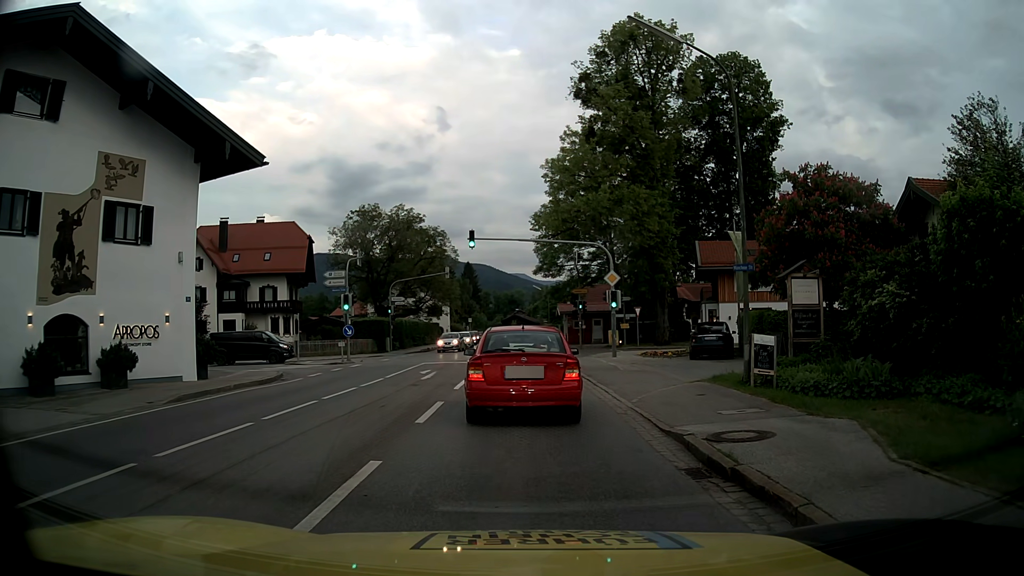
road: primary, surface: asphalt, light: Day
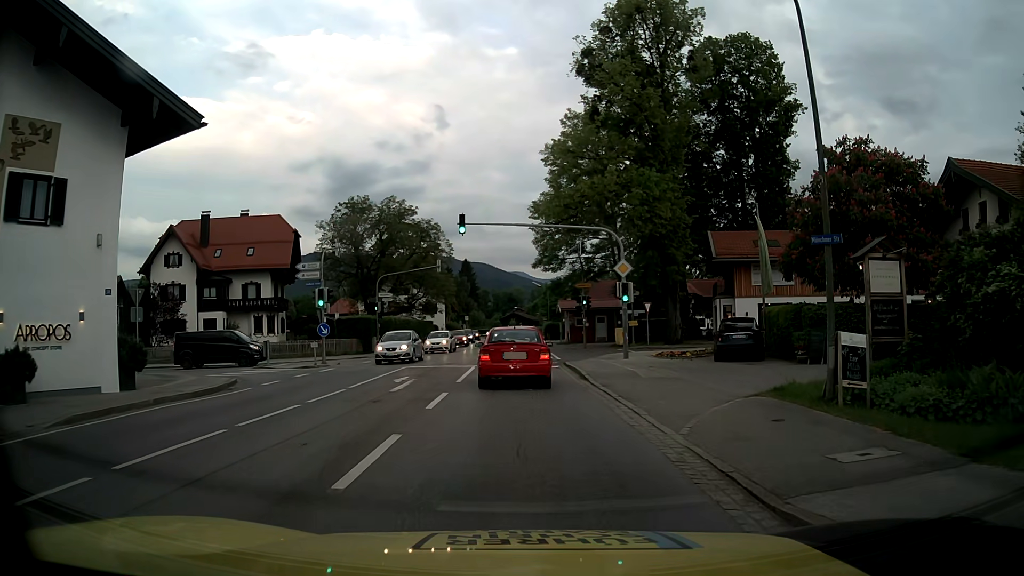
(0.0, +4.5) m; 0°
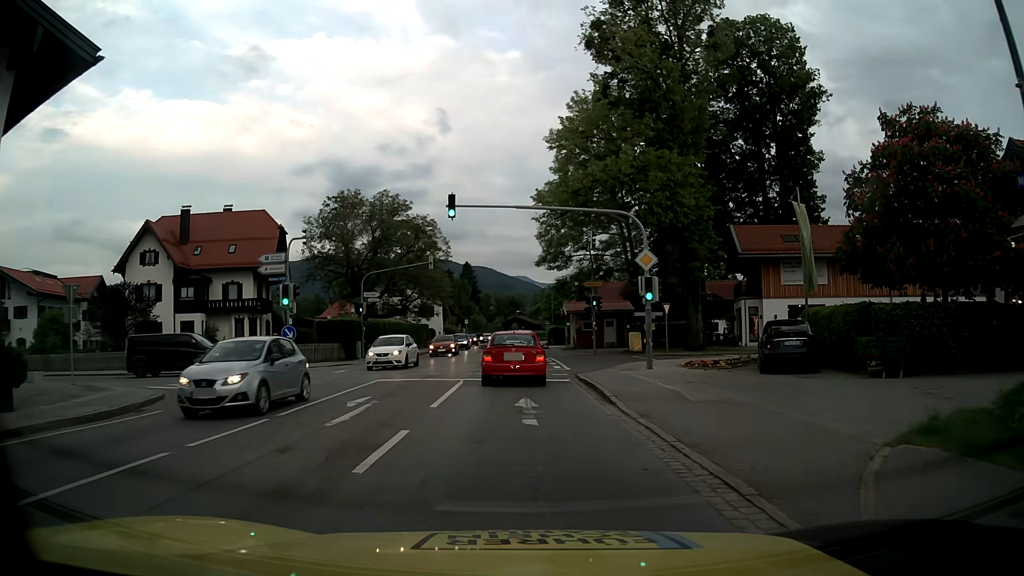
(0.0, +5.3) m; -1°
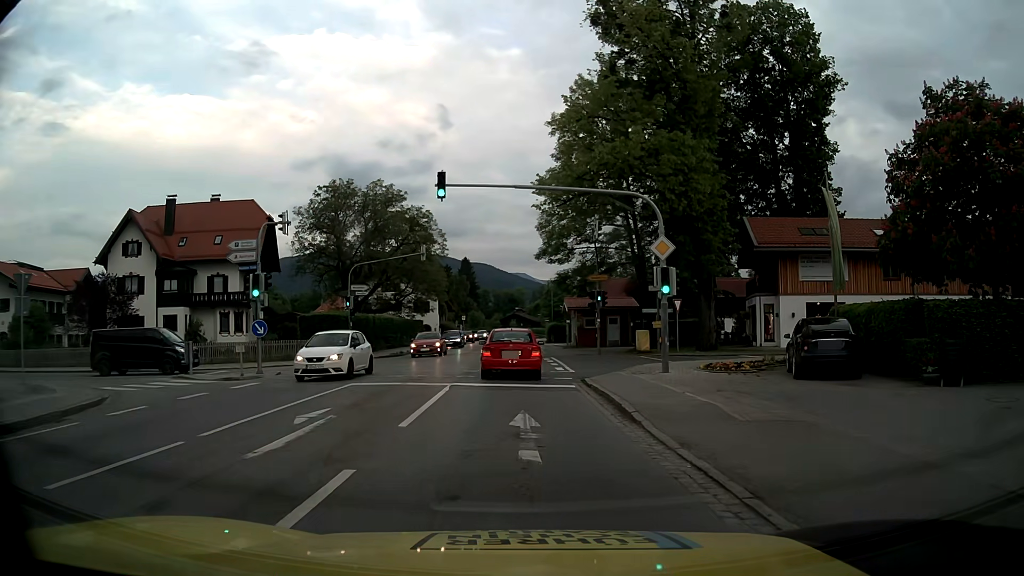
(0.0, +3.1) m; 0°
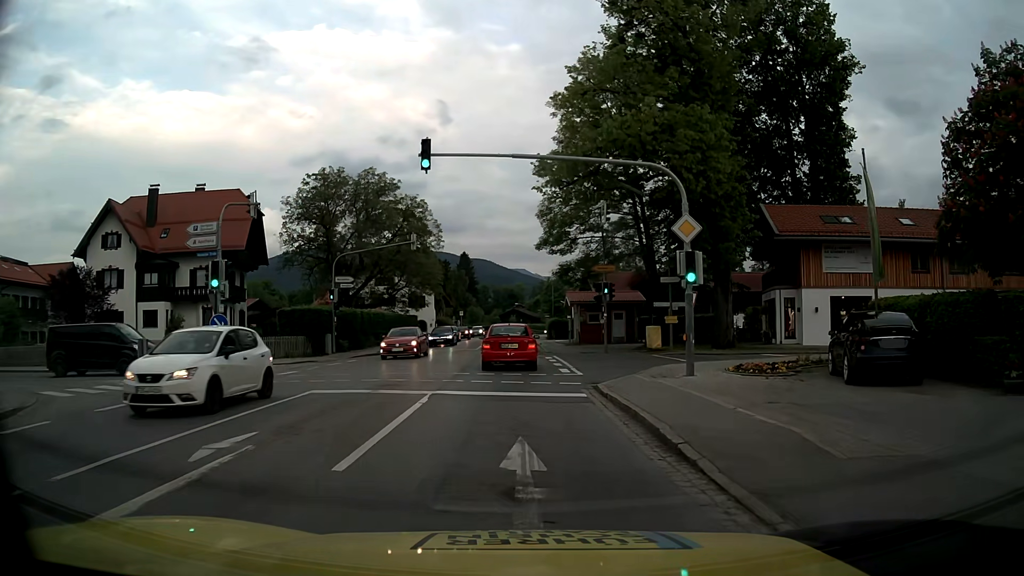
(0.0, +3.4) m; +1°
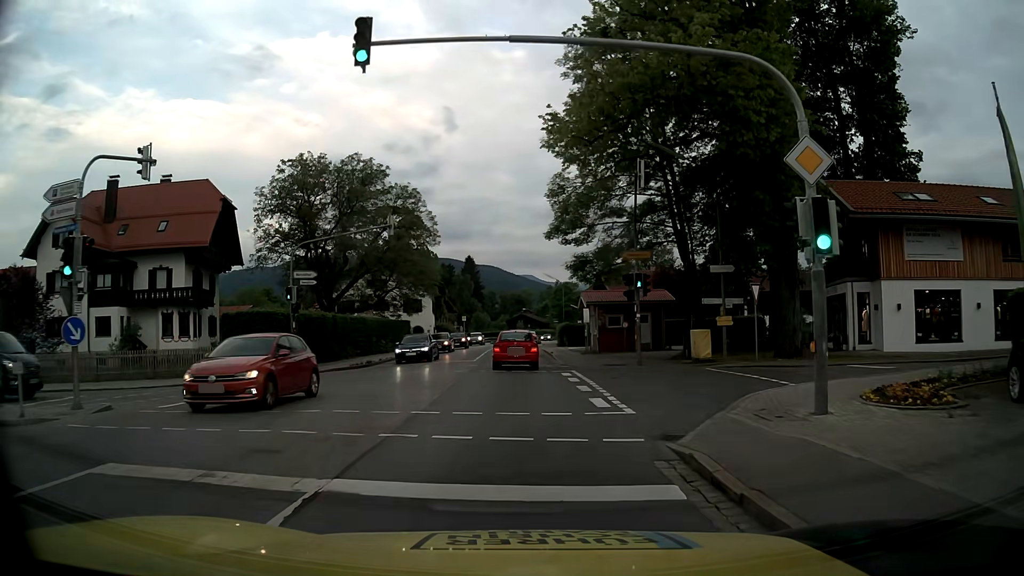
(0.0, +8.1) m; 0°
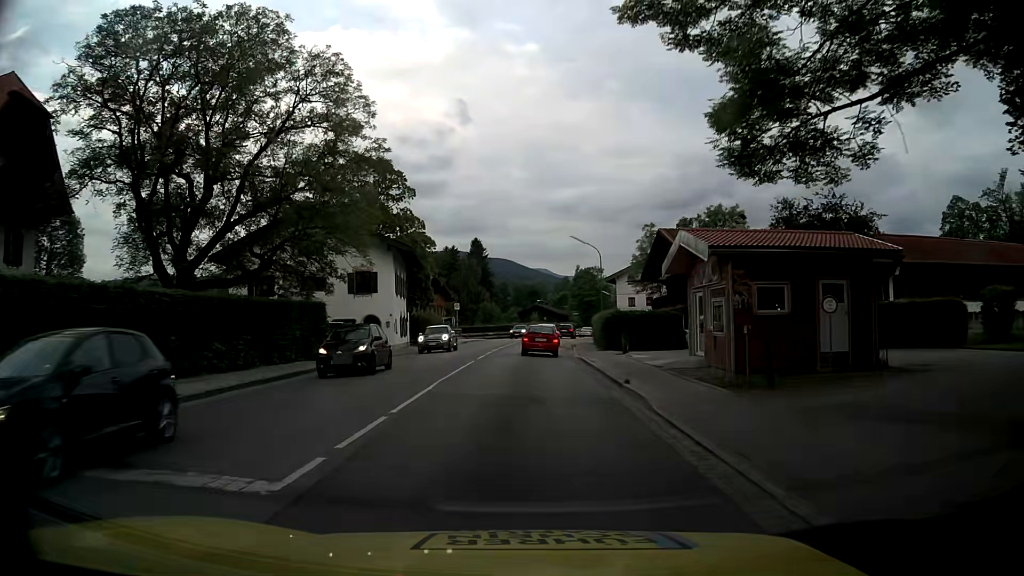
(-0.5, +27.4) m; -1°
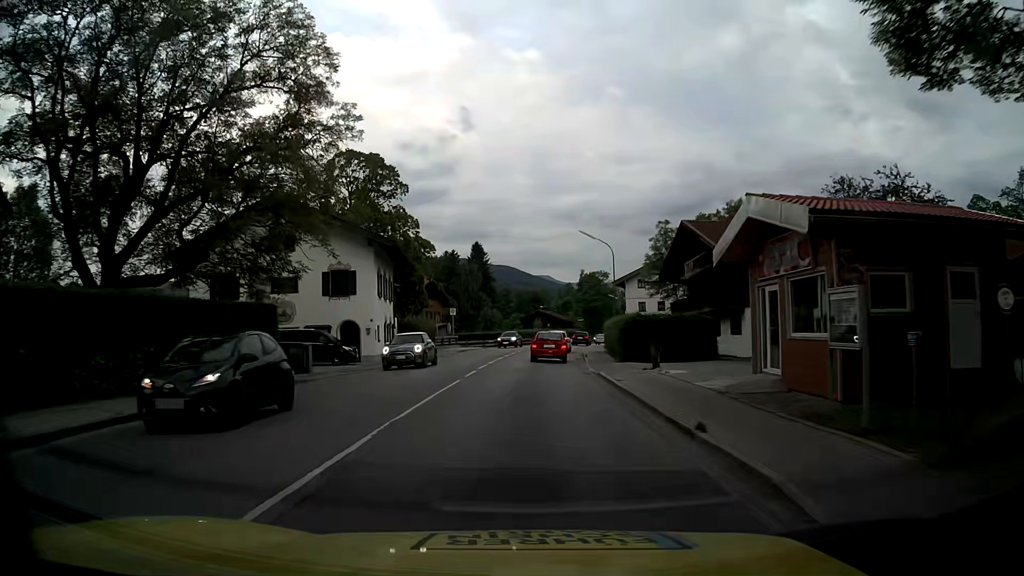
(-0.1, +6.3) m; -1°
(0, +10) (0, +20) (0, +30) (+1, +40) (+2, +50) (+3, +60) (+4, +70) (+6, +80) (+8, +89) (+10, +99) m
